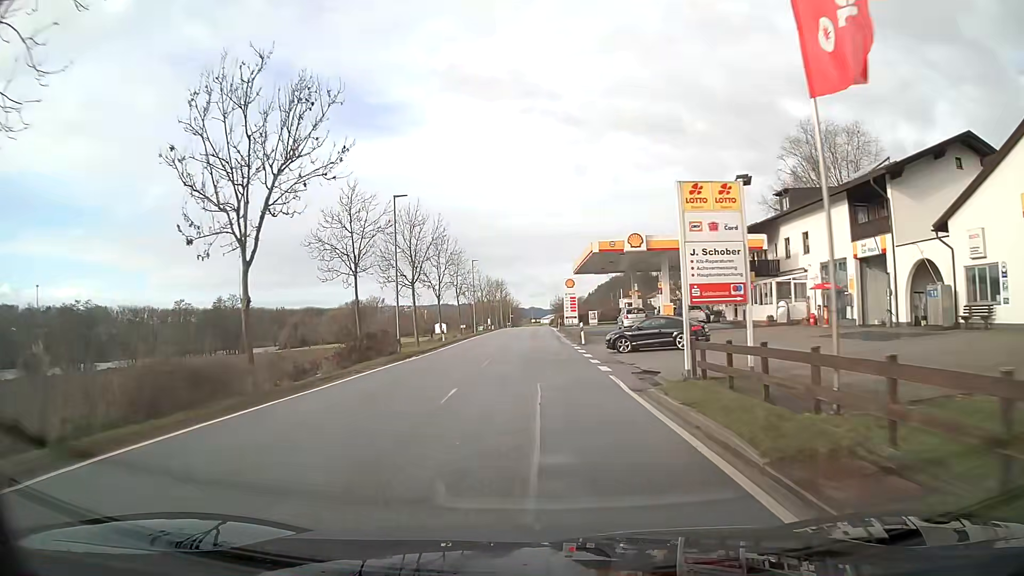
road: secondary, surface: asphalt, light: Day
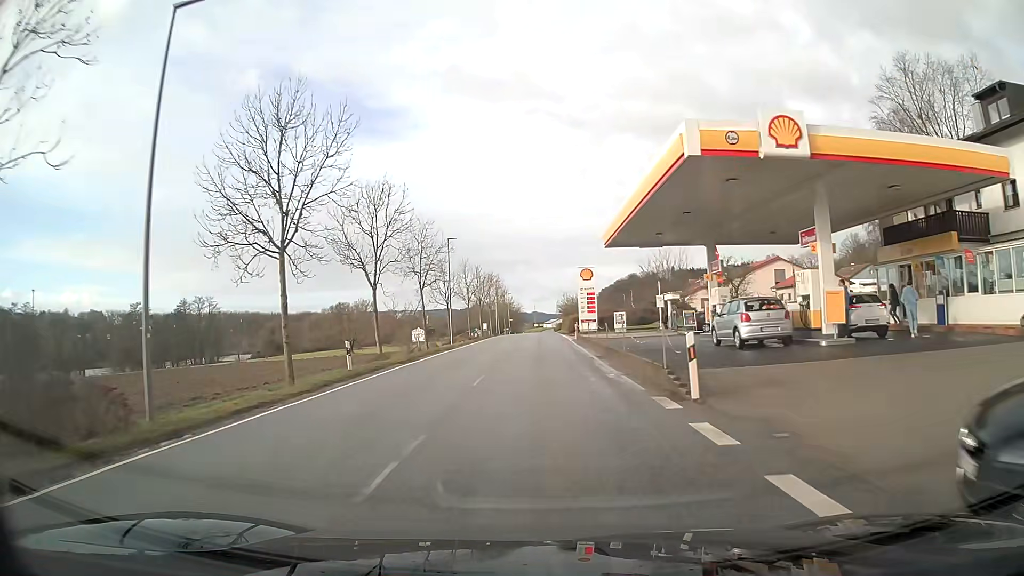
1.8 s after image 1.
(-0.1, +23.3) m; 0°
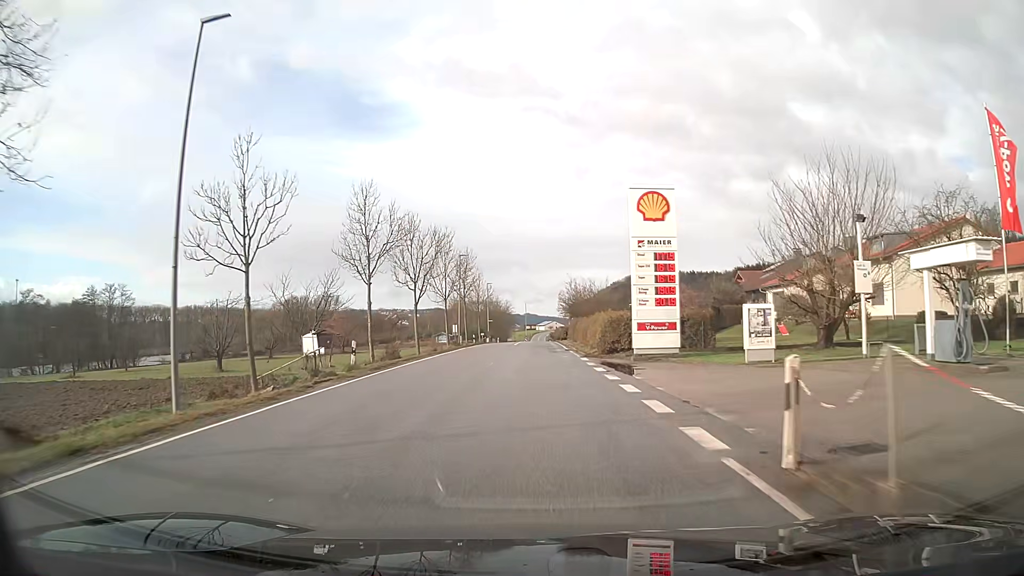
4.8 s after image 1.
(+0.2, +38.6) m; 0°
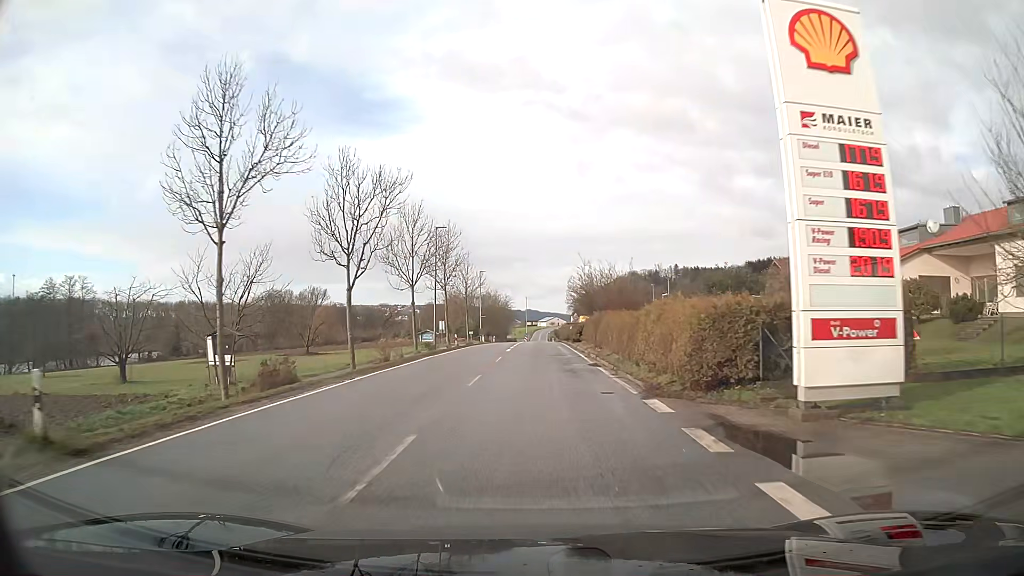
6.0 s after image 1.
(0.0, +15.3) m; 0°
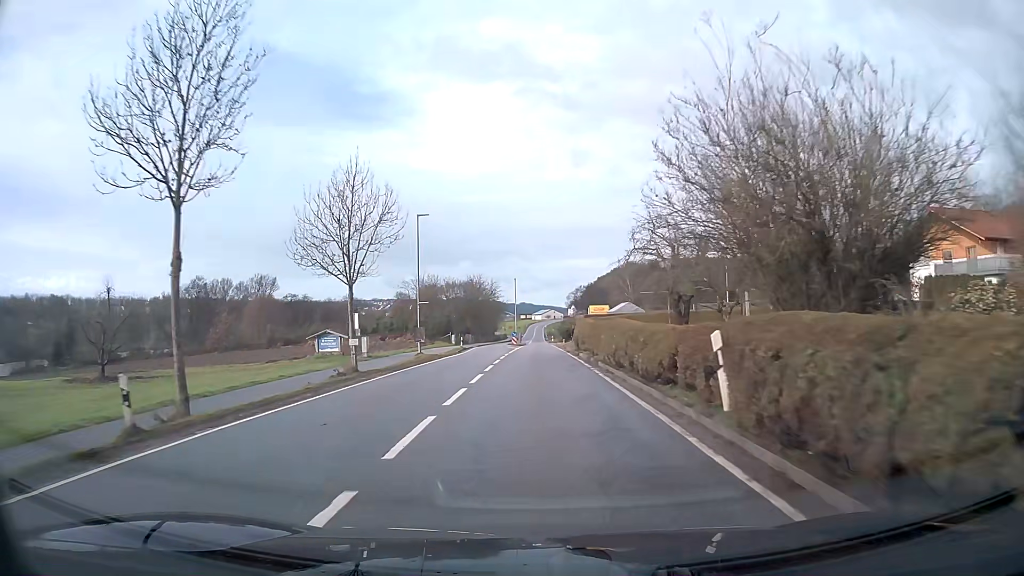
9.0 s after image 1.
(+0.2, +38.9) m; 0°
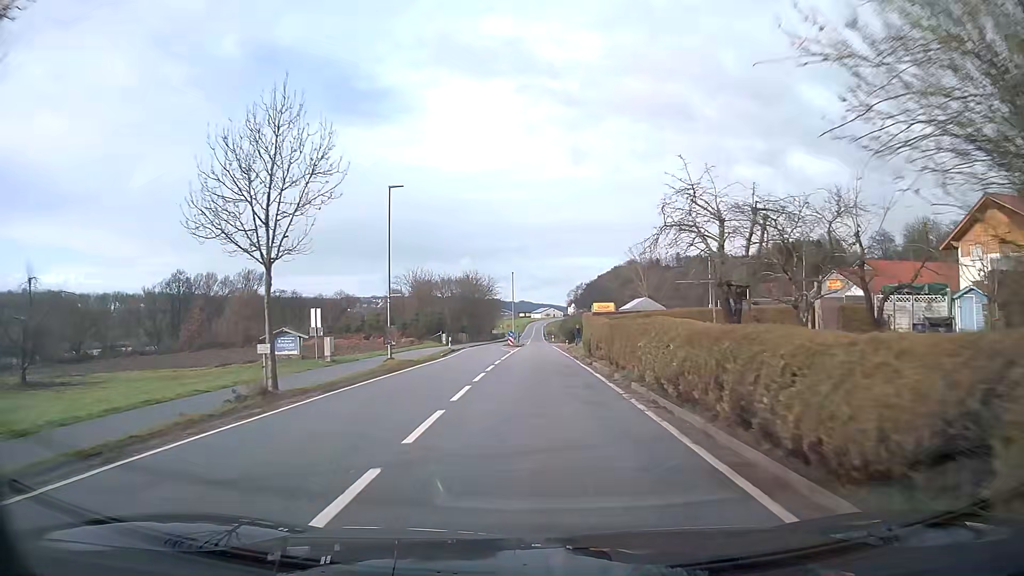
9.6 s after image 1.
(0.0, +8.0) m; 0°
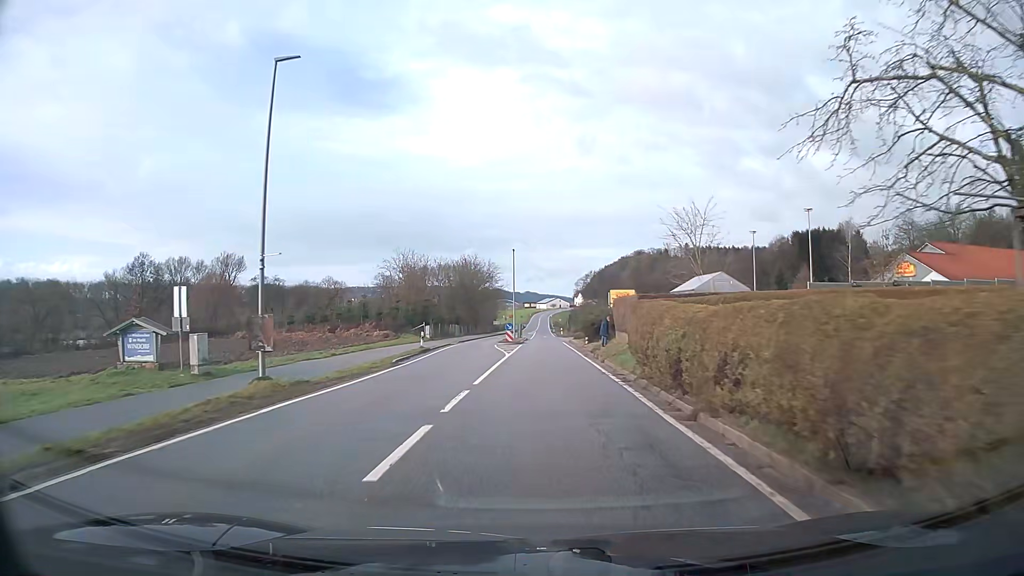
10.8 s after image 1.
(-0.1, +15.6) m; -1°
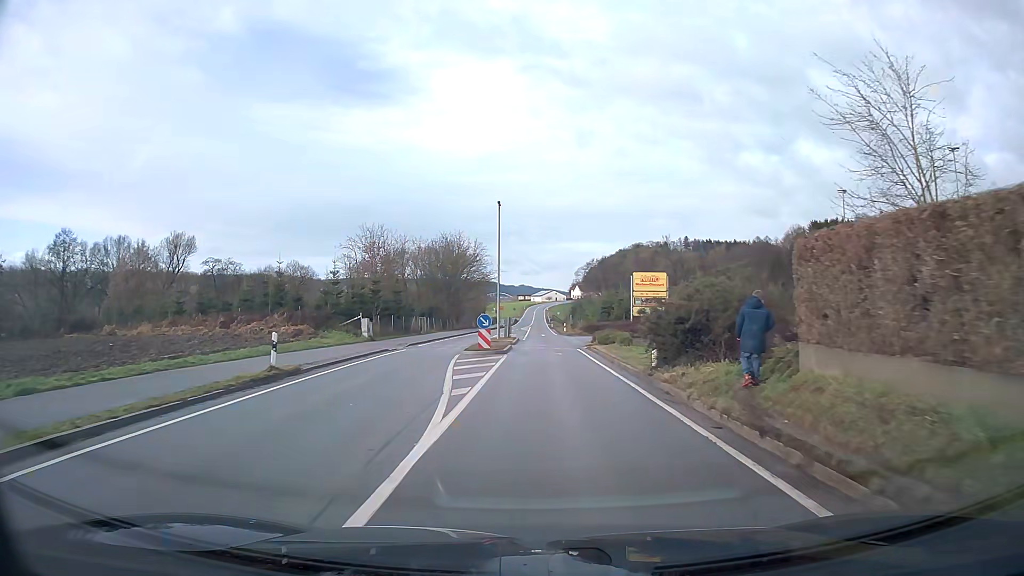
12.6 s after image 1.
(+0.1, +22.2) m; +1°
(0, +10) (0, +20) (0, +30) (+1, +40) (0, +50) (0, +60) (0, +70) (0, +80) (0, +90) (0, +100) m
